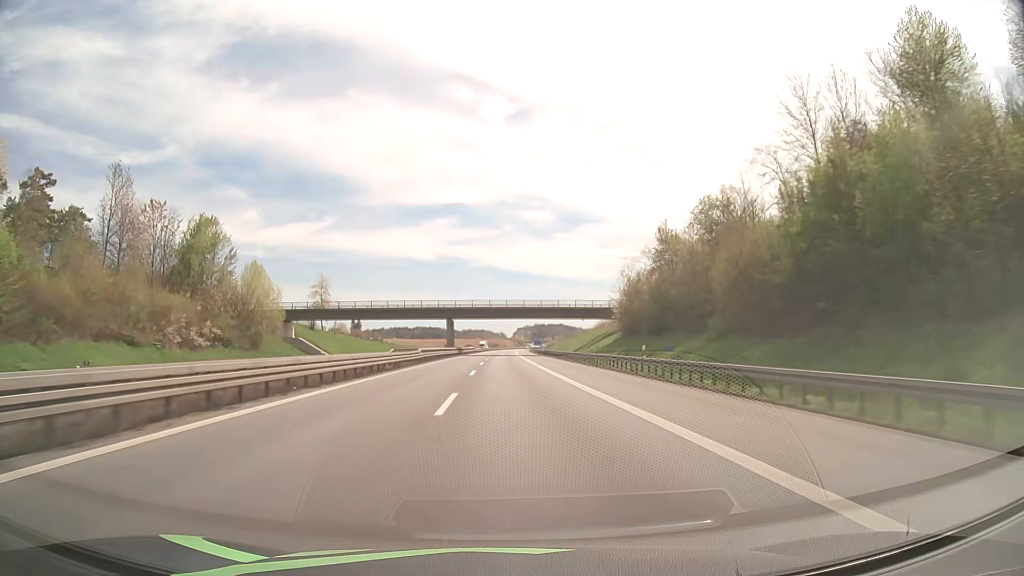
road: motorway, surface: asphalt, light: Day
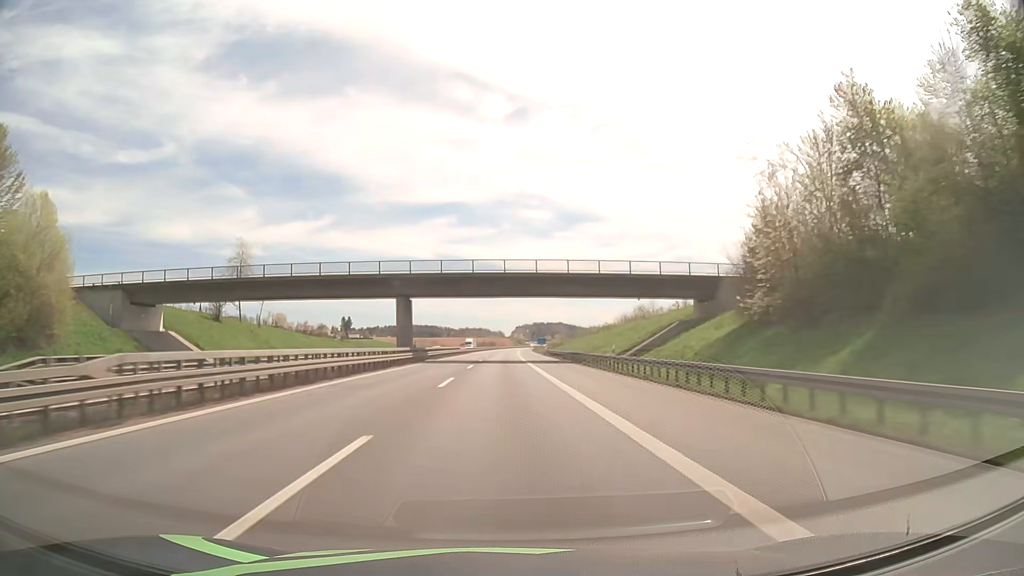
(+0.1, +44.7) m; 0°
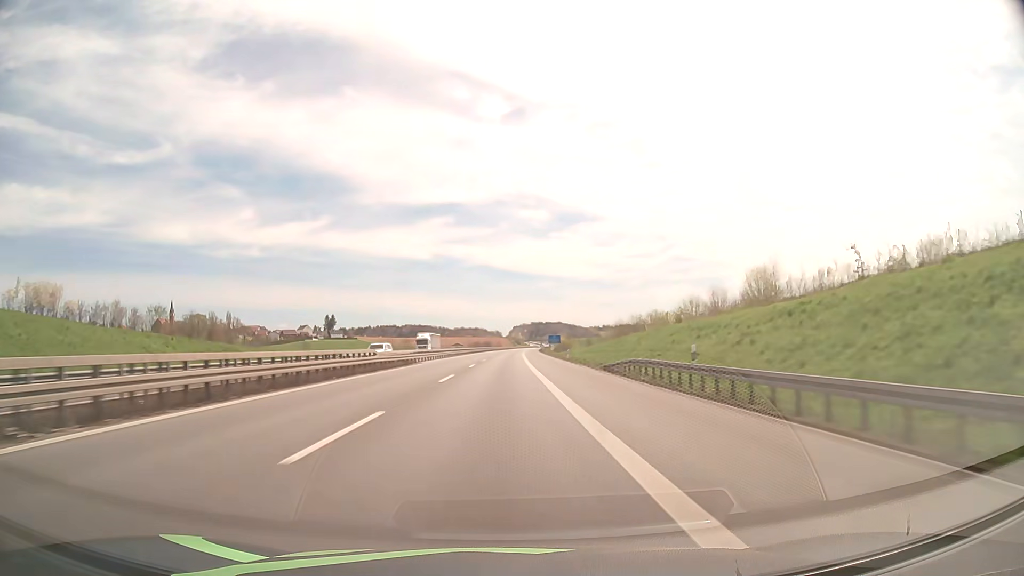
(+0.2, +66.9) m; +1°
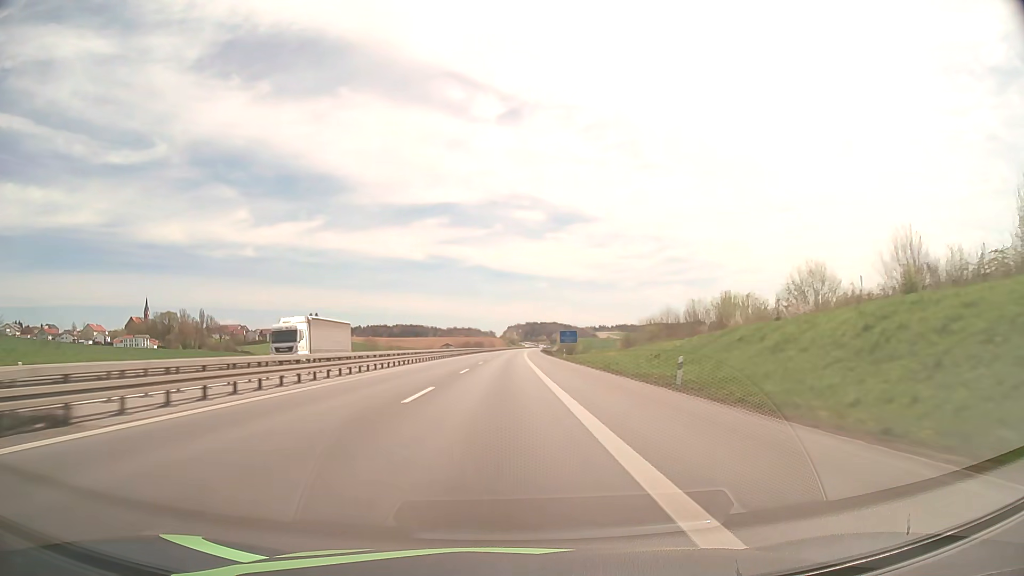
(-0.1, +44.6) m; 0°
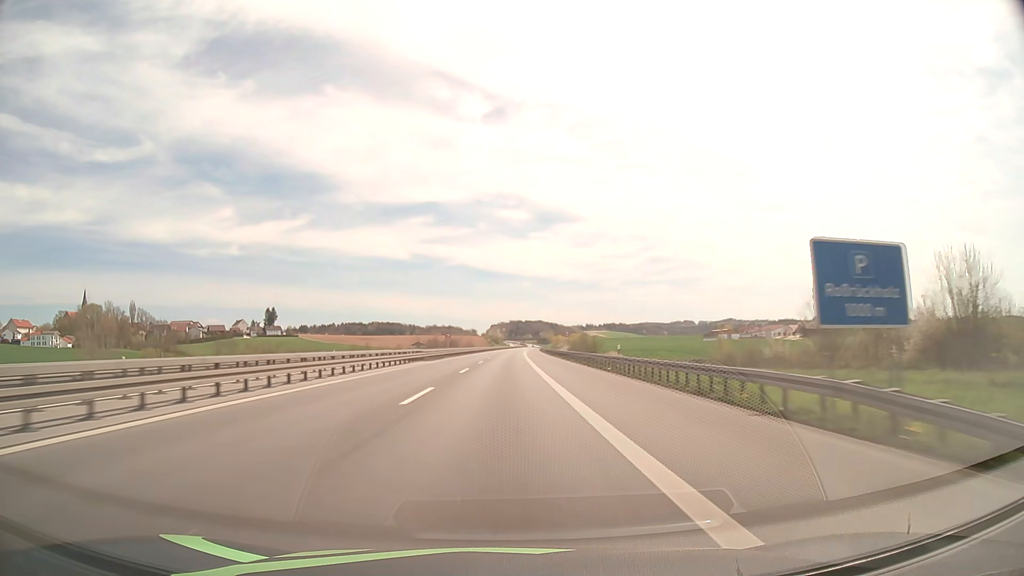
(+1.0, +89.2) m; +1°
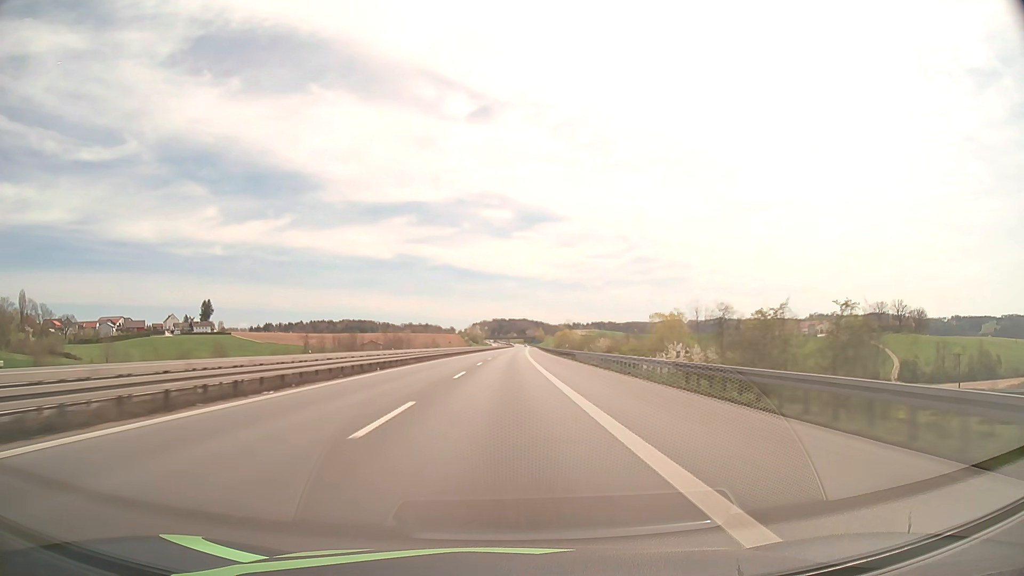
(+1.5, +111.7) m; +1°
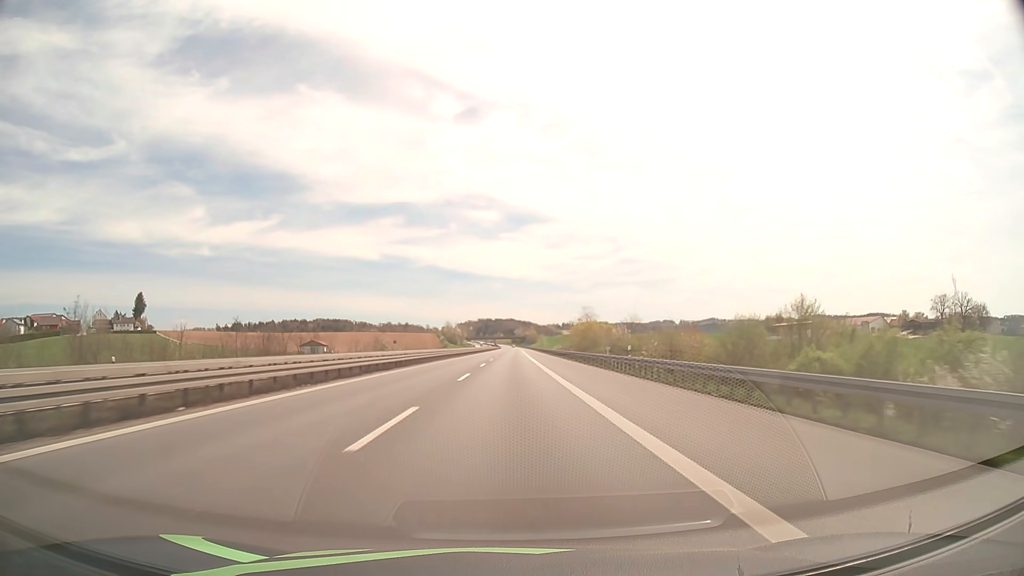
(+1.0, +89.5) m; +1°
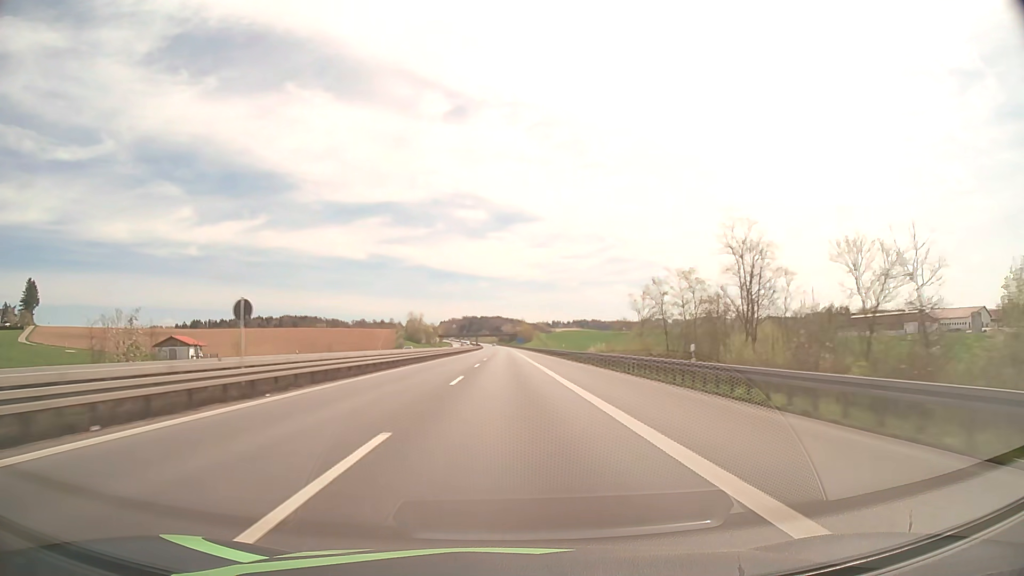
(+1.1, +112.1) m; +1°
(0, +10) (0, +20) (0, +30) (0, +40) (0, +50) (0, +60) (0, +70) (0, +80) (0, +90) (0, +100) m
